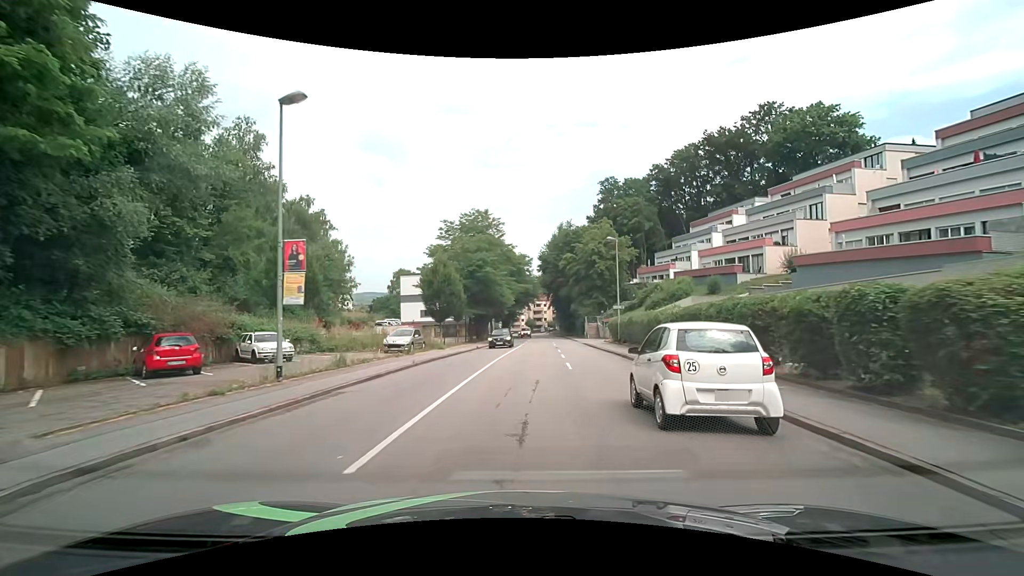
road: tertiary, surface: asphalt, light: Day
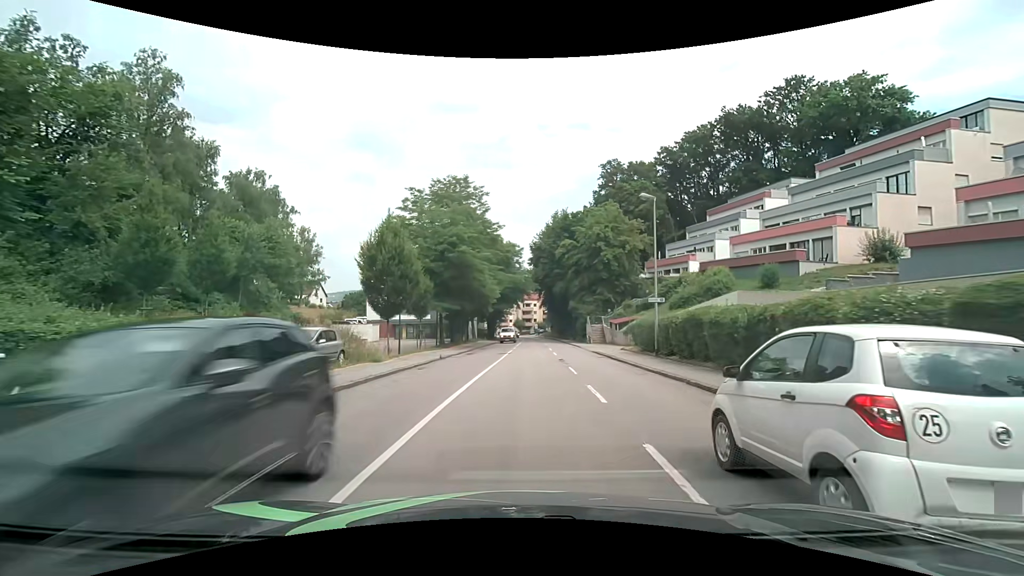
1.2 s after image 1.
(+0.1, +13.3) m; +1°
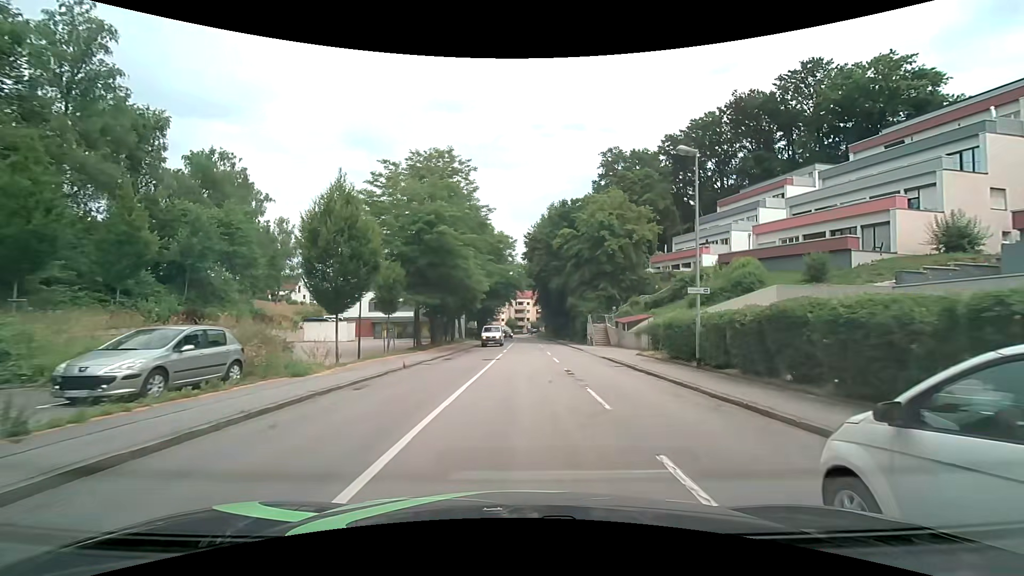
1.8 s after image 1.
(0.0, +6.8) m; +1°
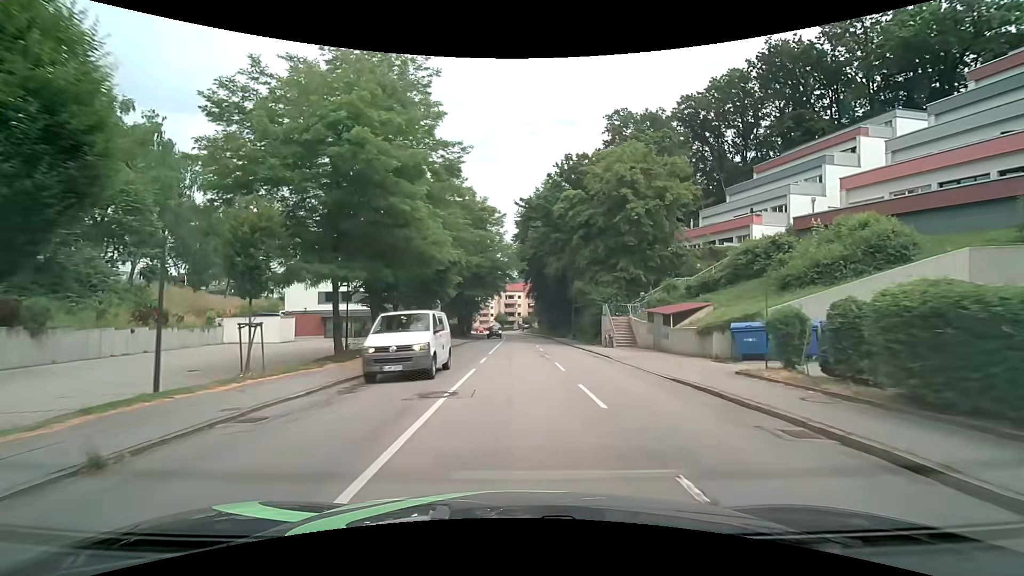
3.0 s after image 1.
(+0.1, +14.1) m; +1°
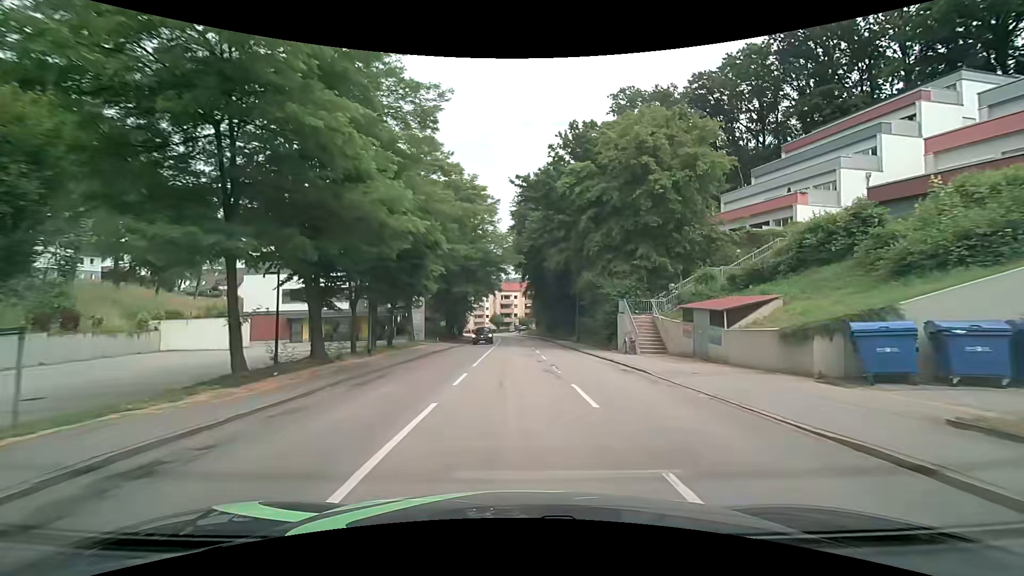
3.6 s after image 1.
(0.0, +7.2) m; 0°
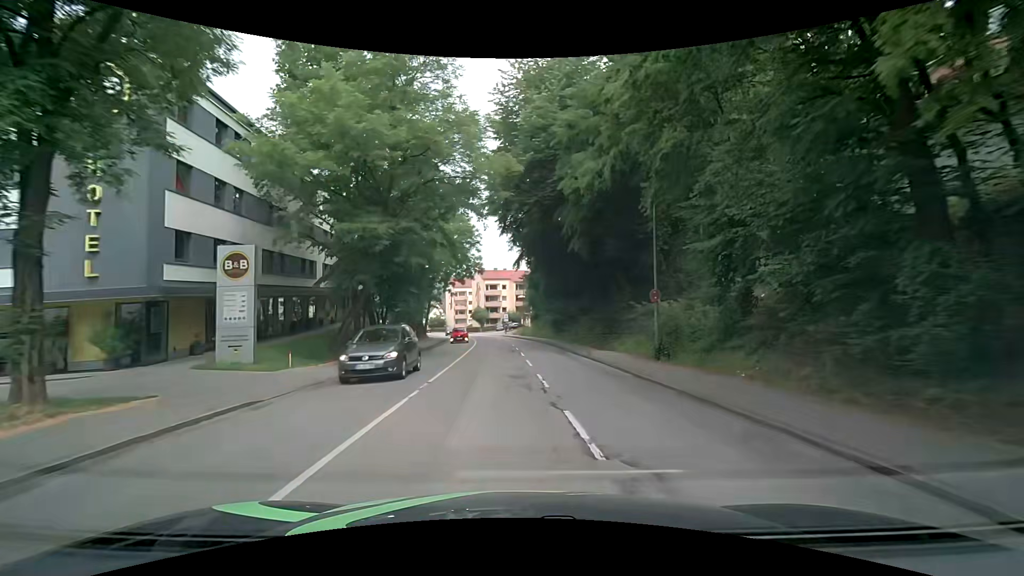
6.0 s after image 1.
(+0.2, +29.4) m; +1°
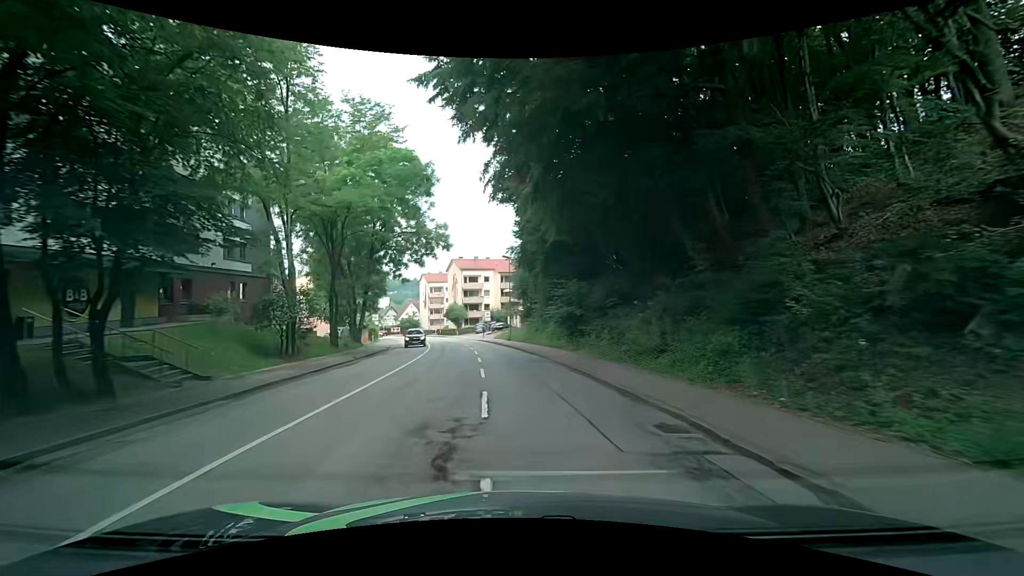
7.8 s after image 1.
(+0.3, +22.1) m; +1°
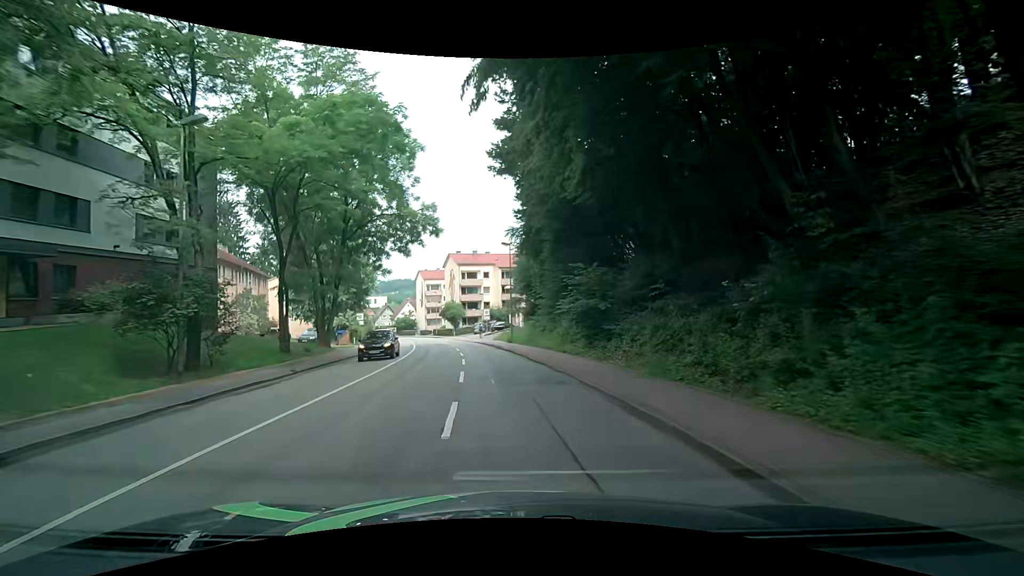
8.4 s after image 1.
(0.0, +7.4) m; 0°
